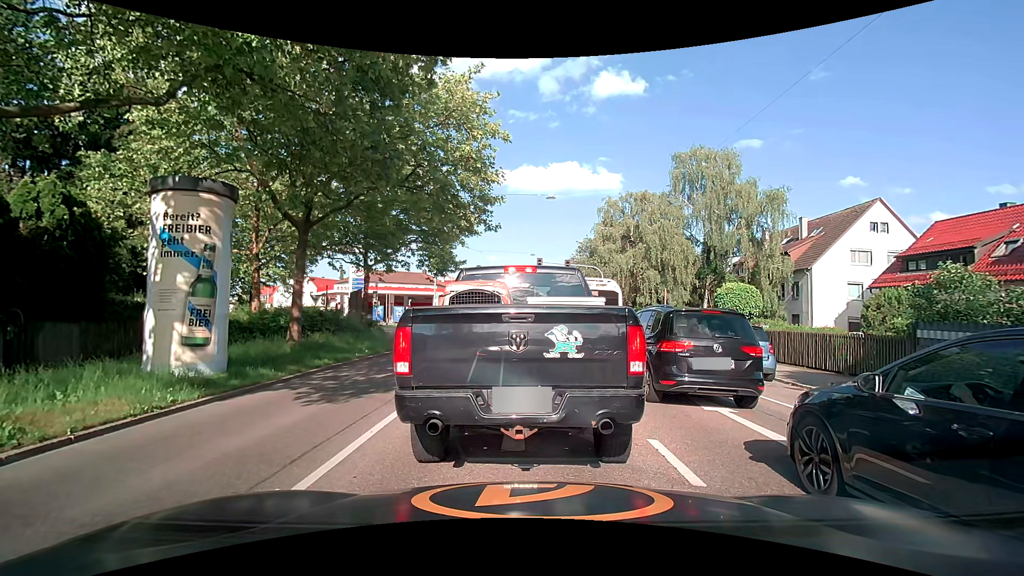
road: secondary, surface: asphalt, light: Day
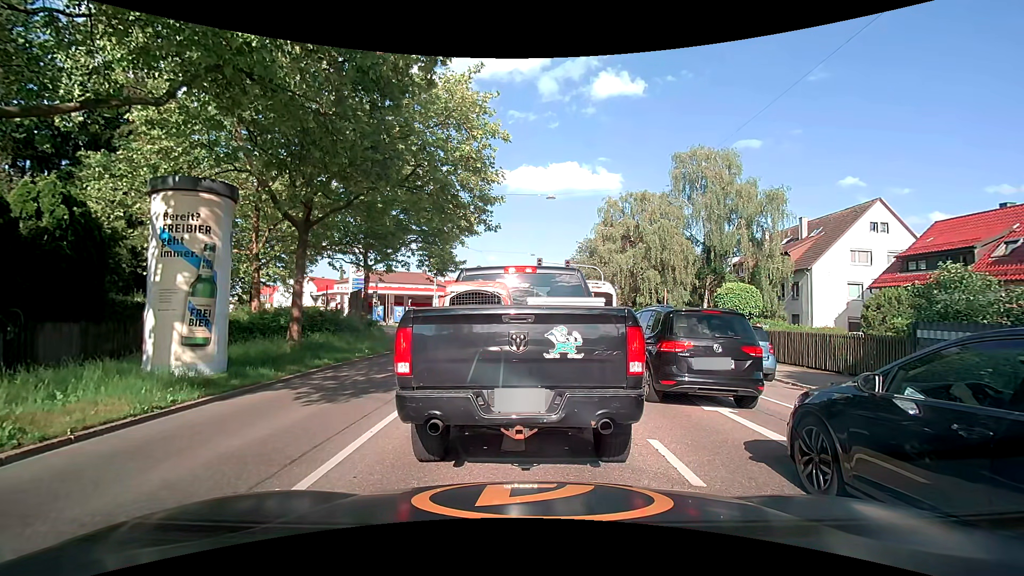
(0.0, 0.0) m; 0°
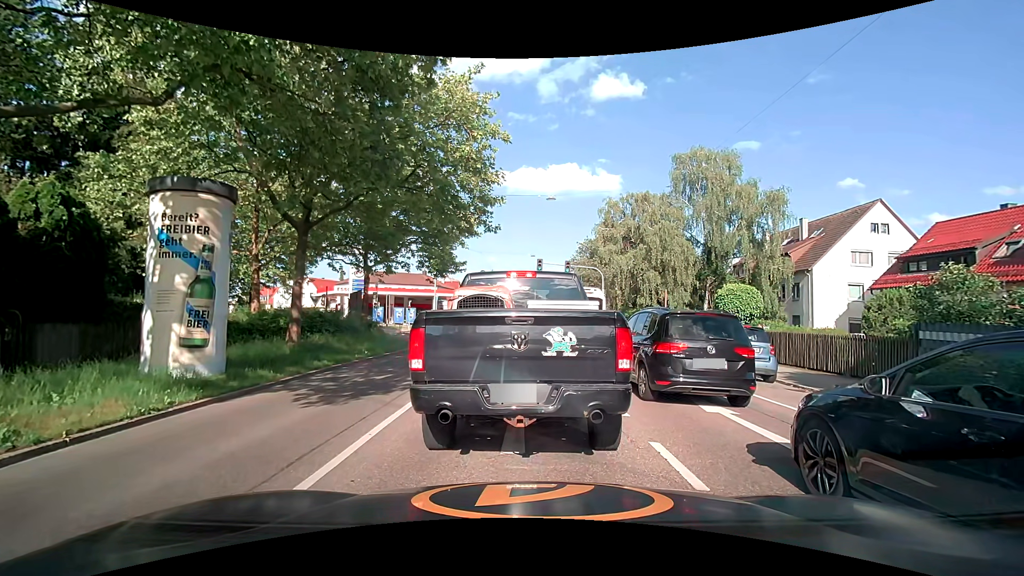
(0.0, 0.0) m; 0°
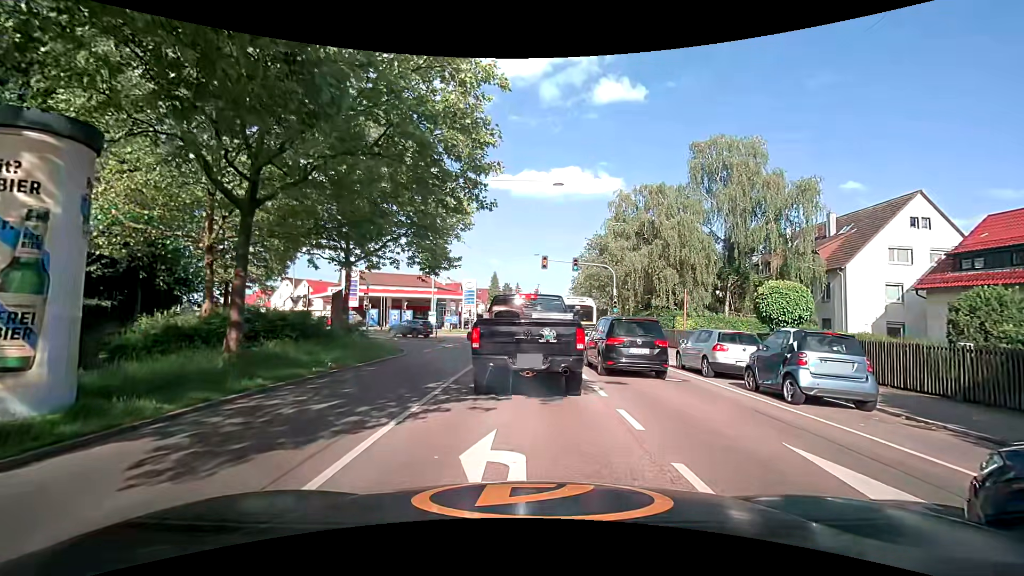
(0.0, +3.9) m; +1°
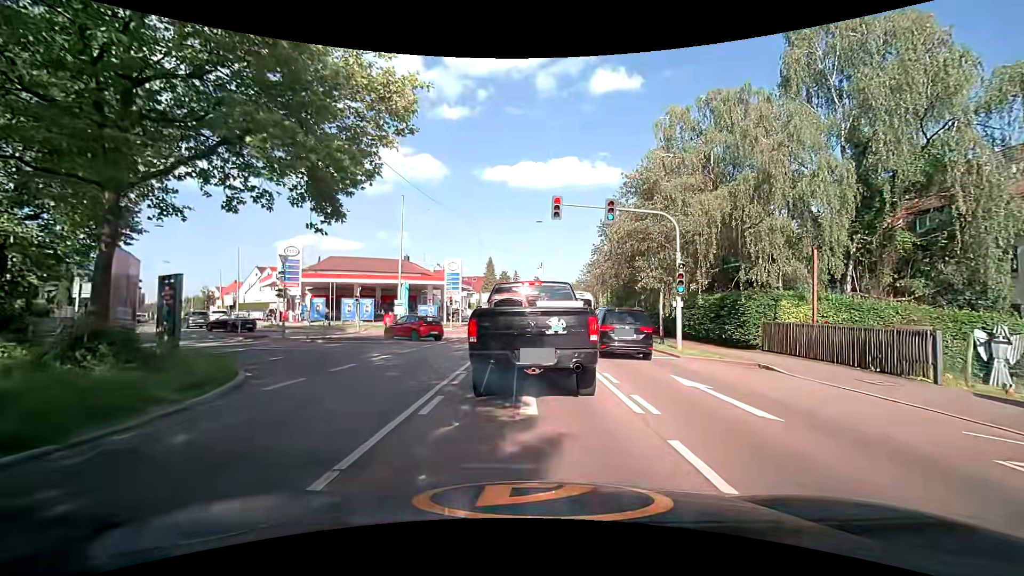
(-0.4, +14.7) m; -1°
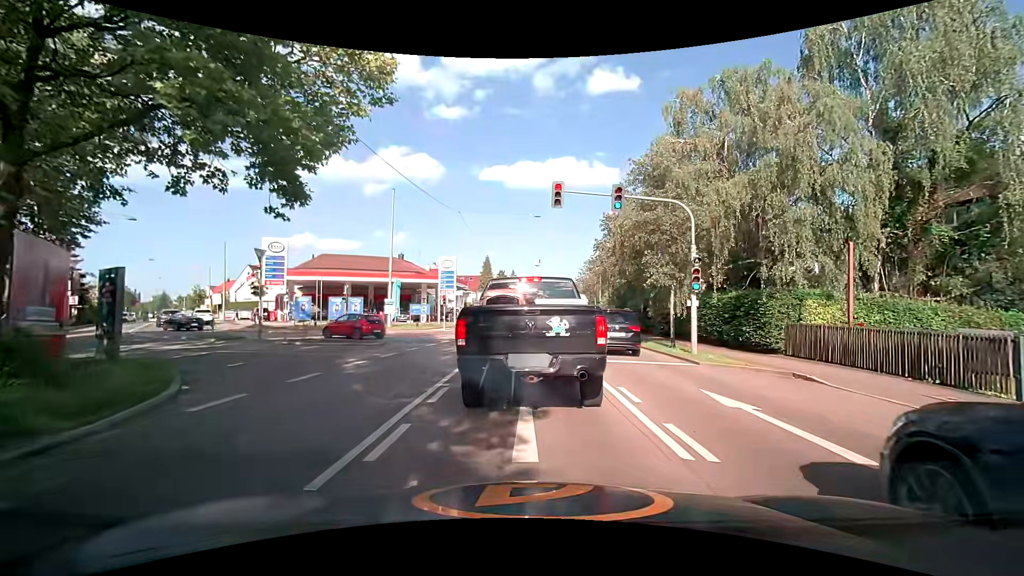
(0.0, +2.0) m; 0°
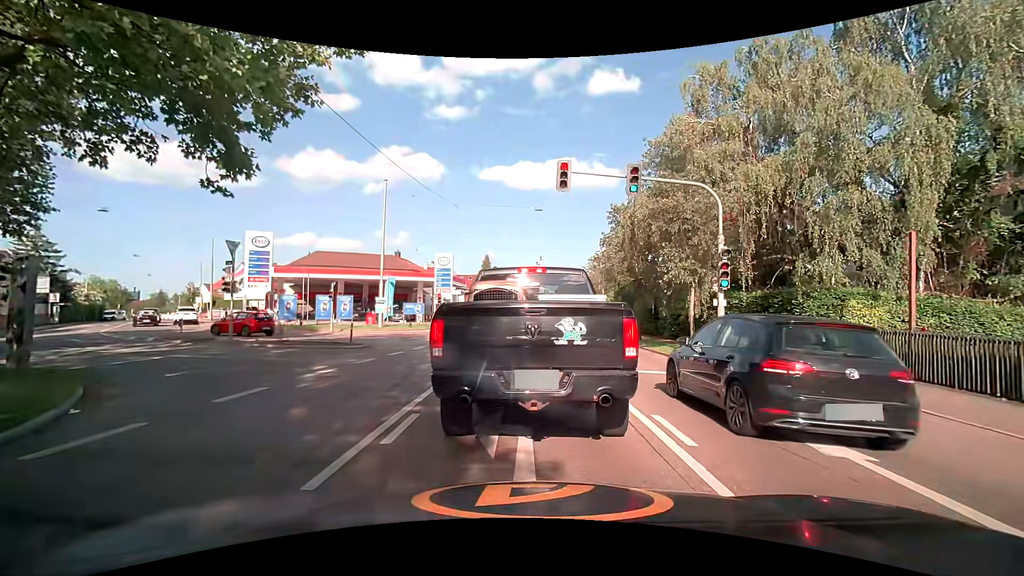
(0.0, +2.3) m; +2°
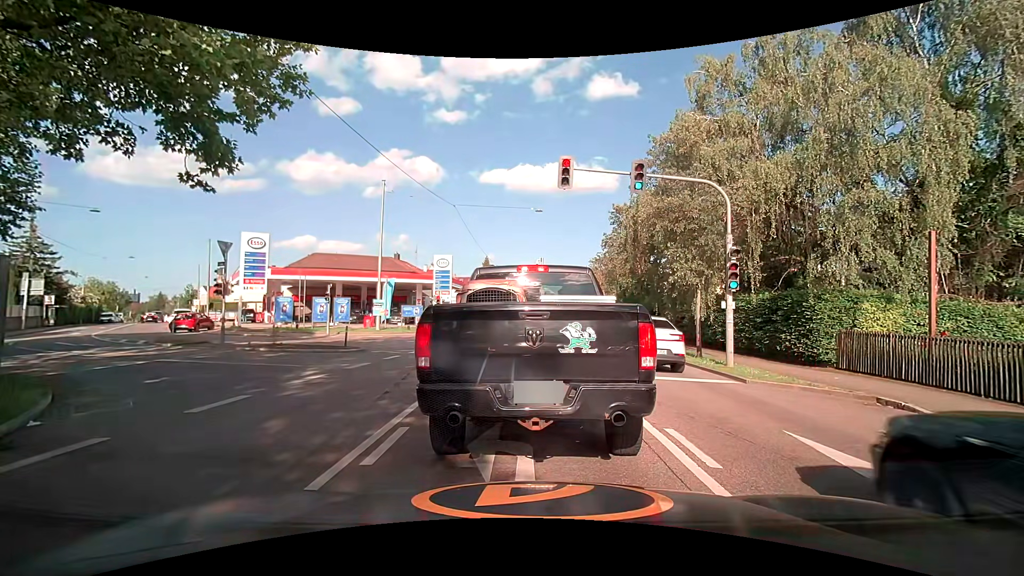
(0.0, +0.7) m; 0°
